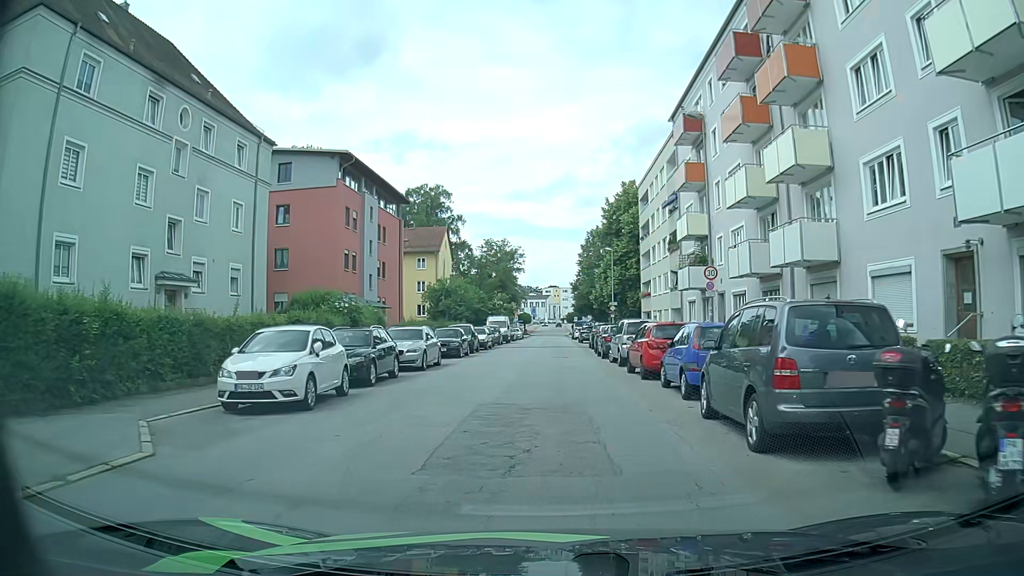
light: Day
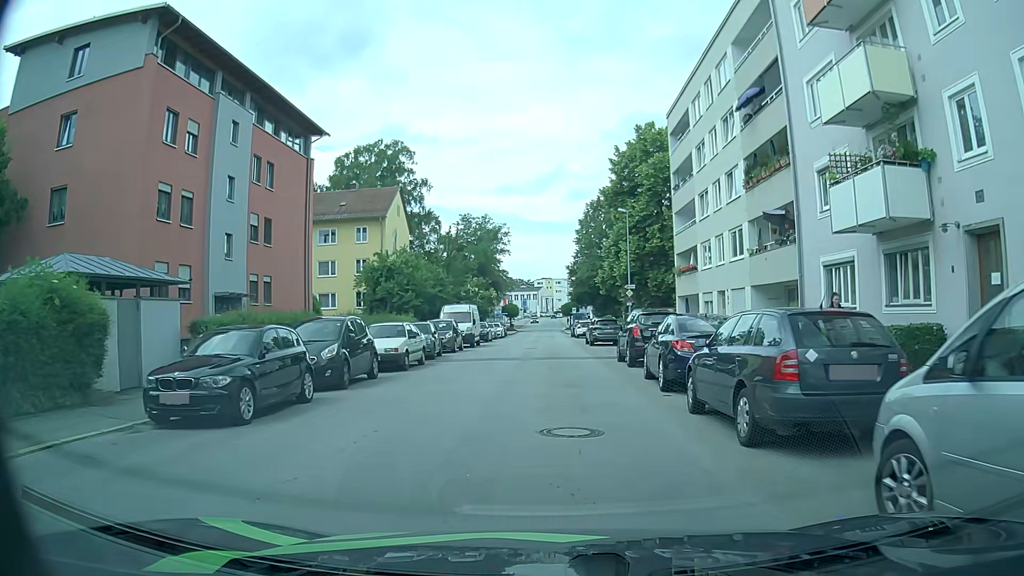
(+0.3, +21.9) m; 0°
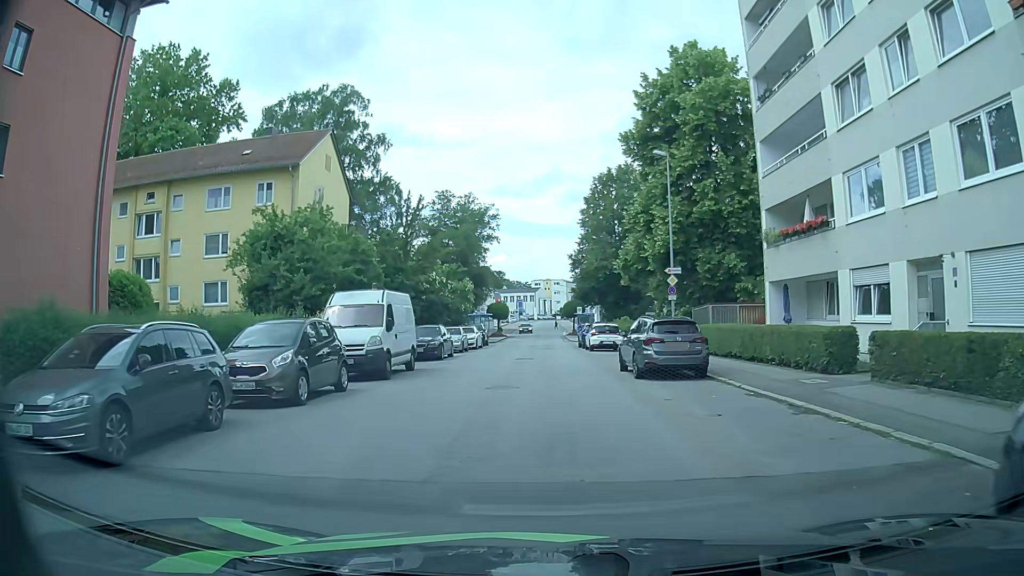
(+0.4, +19.6) m; +1°
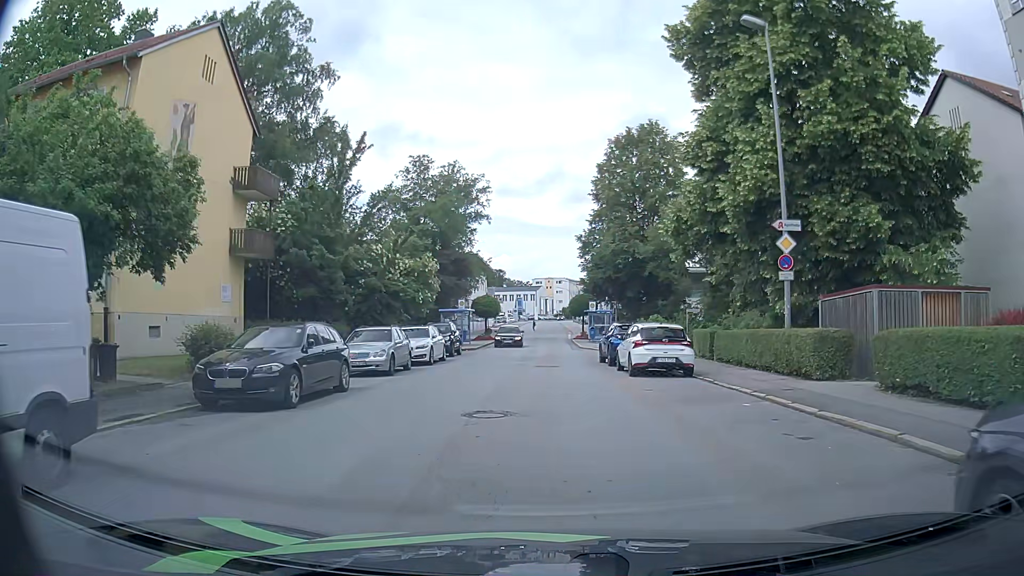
(0.0, +16.6) m; 0°
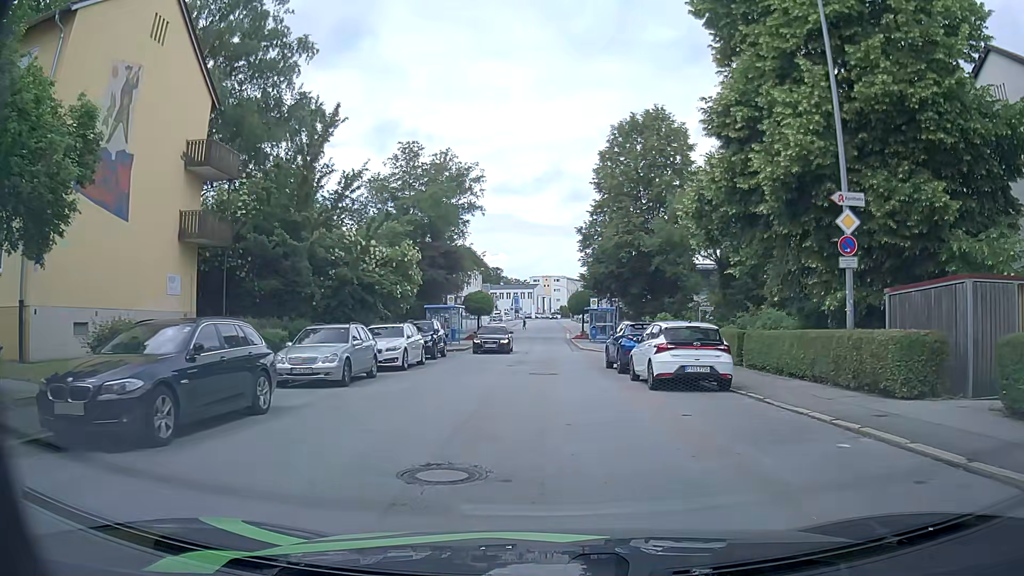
(0.0, +4.2) m; 0°
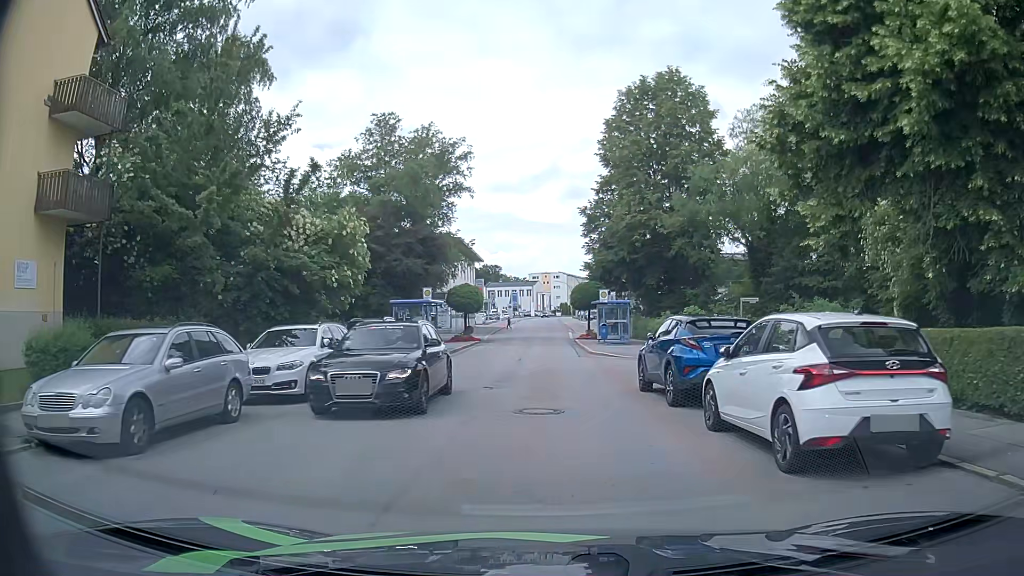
(0.0, +8.3) m; 0°
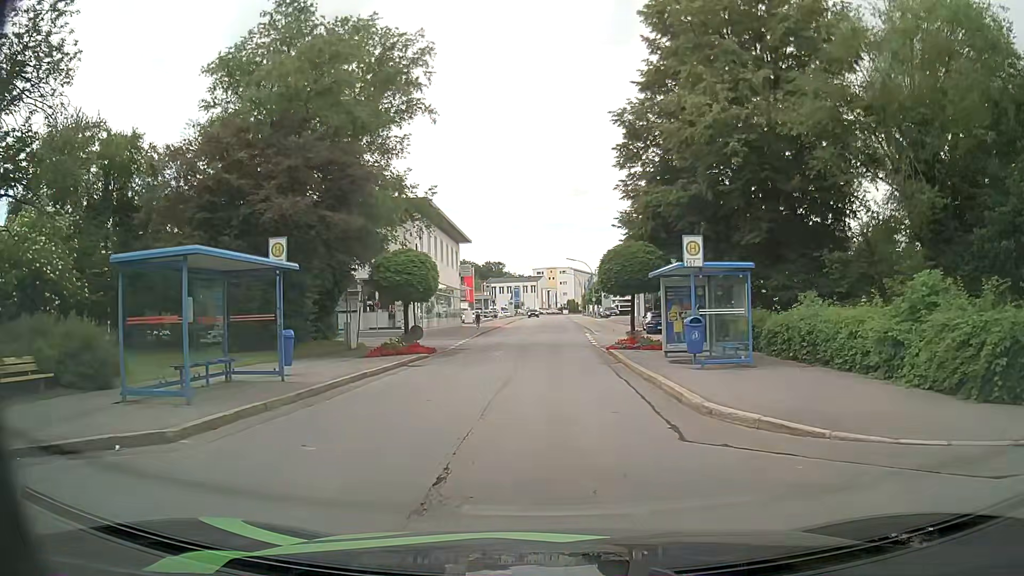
(+0.1, +21.0) m; 0°
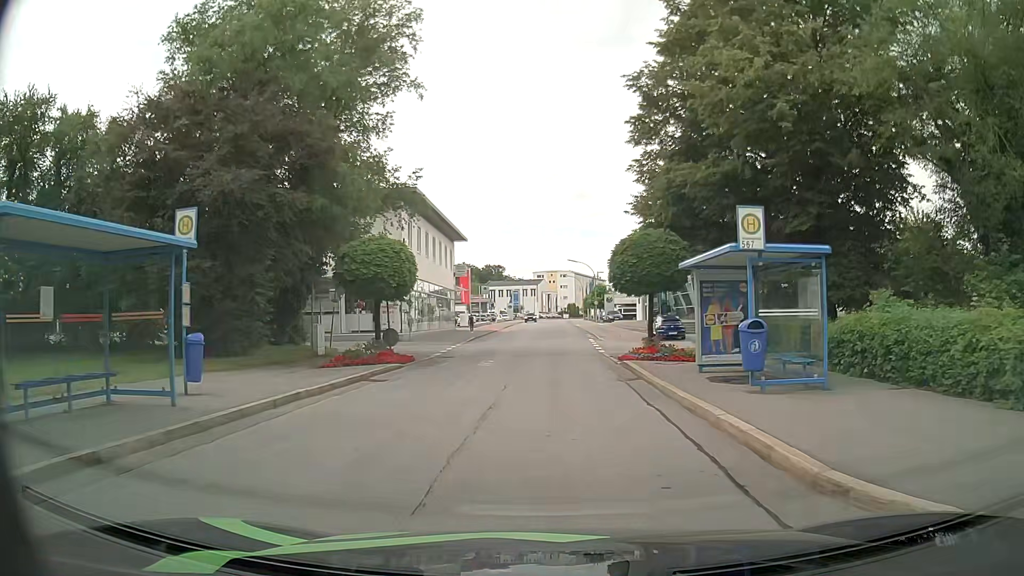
(0.0, +4.4) m; +1°
(0, +10) (0, +20) (0, +30) (0, +40) (0, +50) (0, +60) (0, +70) (0, +80) (0, +90) (0, +100) m
